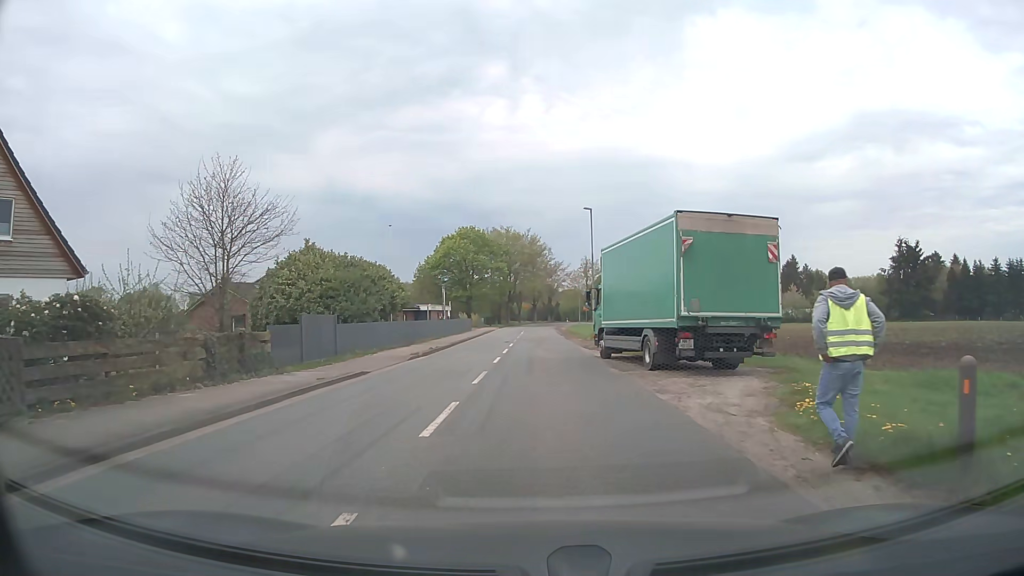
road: tertiary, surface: asphalt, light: Day
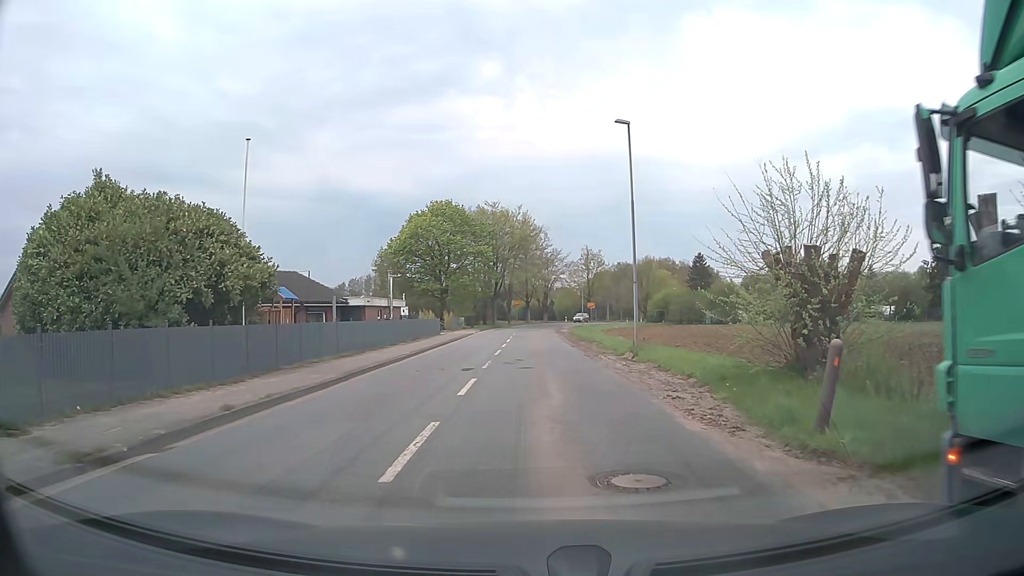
(0.0, +20.7) m; +1°
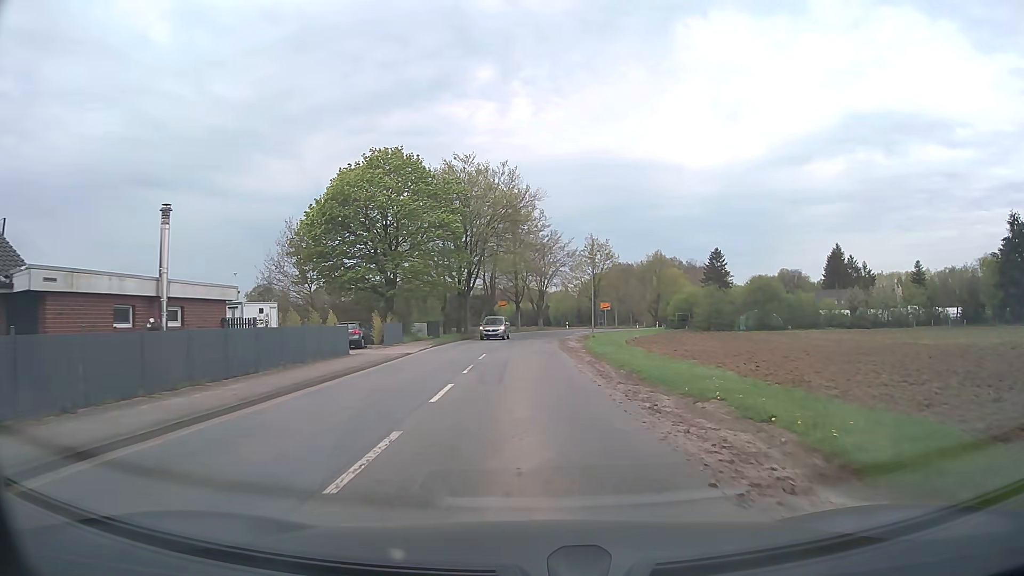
(+0.2, +25.6) m; 0°
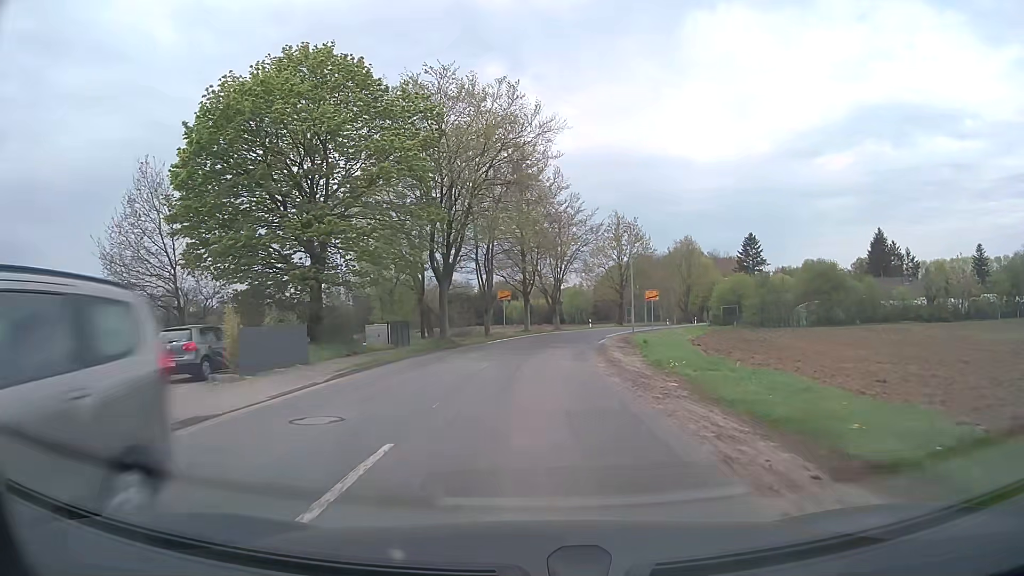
(-0.1, +20.1) m; -1°
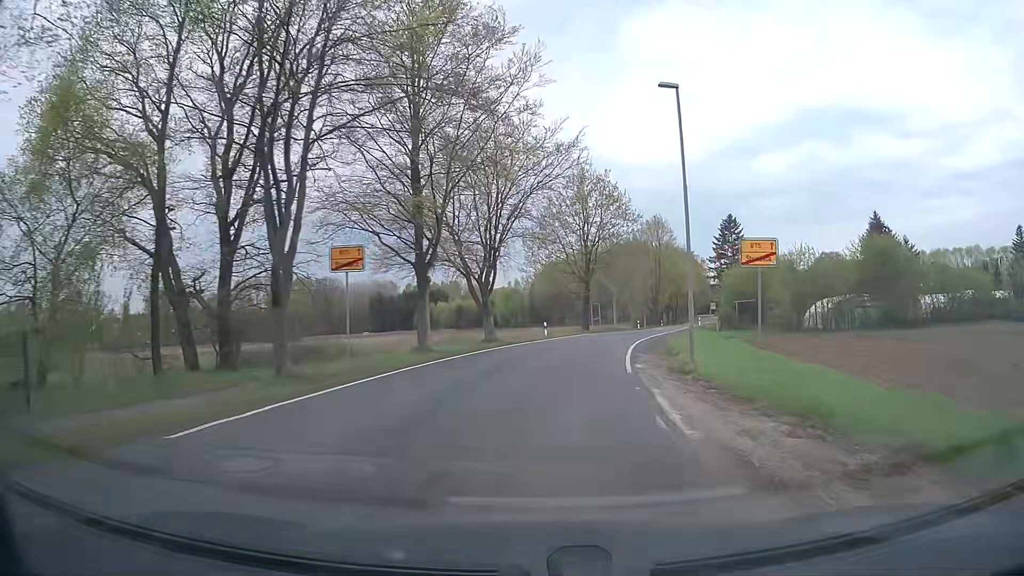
(+0.8, +29.5) m; +5°
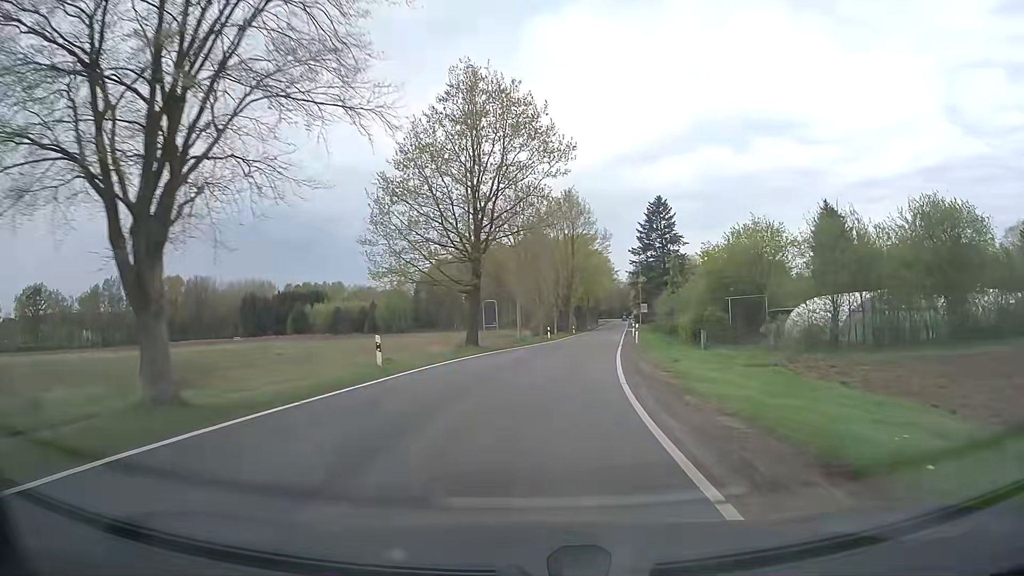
(+2.0, +24.5) m; +10°
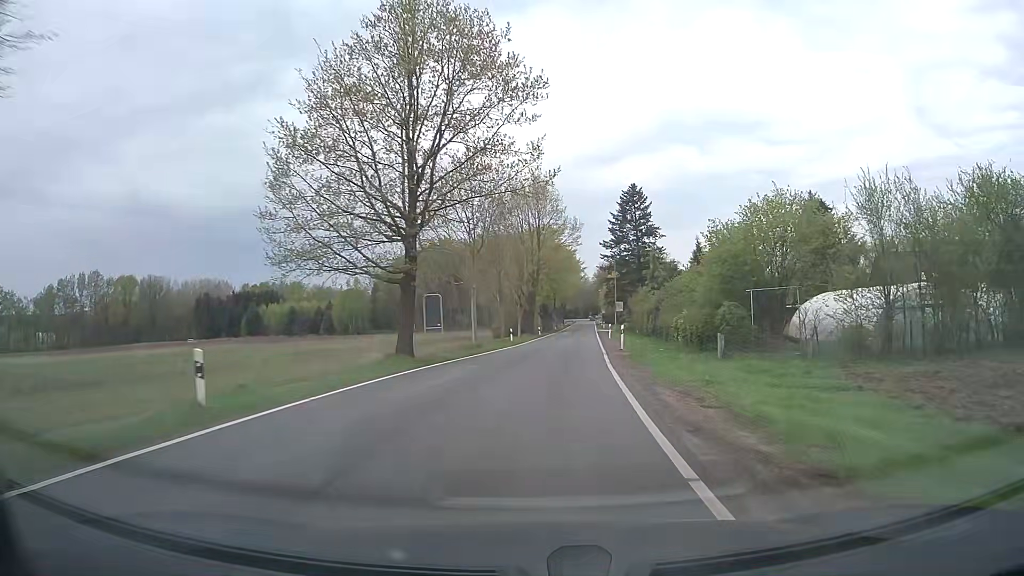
(+0.2, +9.1) m; +3°
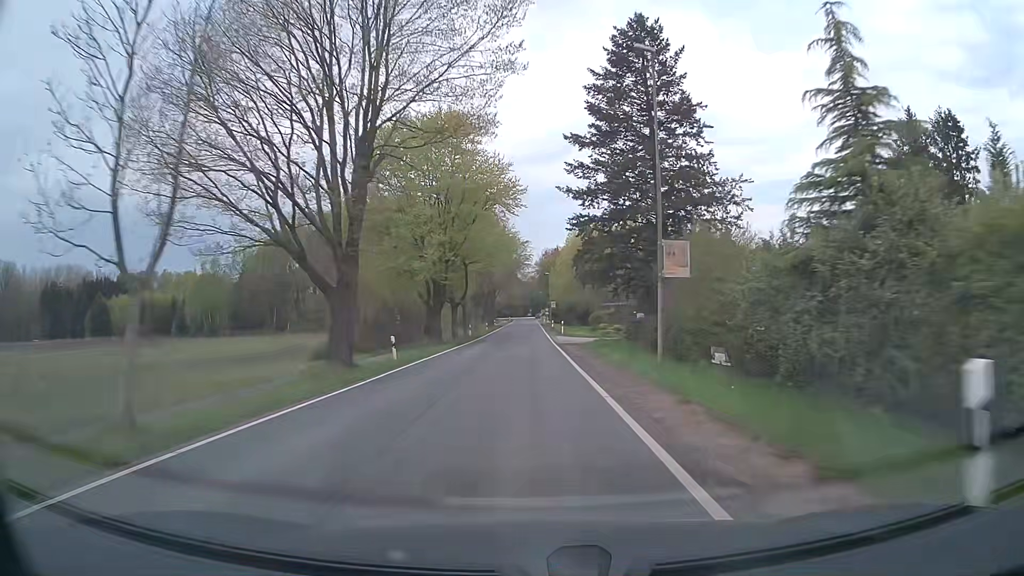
(+3.5, +52.8) m; +5°
(0, +10) (0, +20) (0, +30) (0, +40) (0, +50) (0, +60) (0, +70) (0, +80) (0, +90) (0, +100) m
